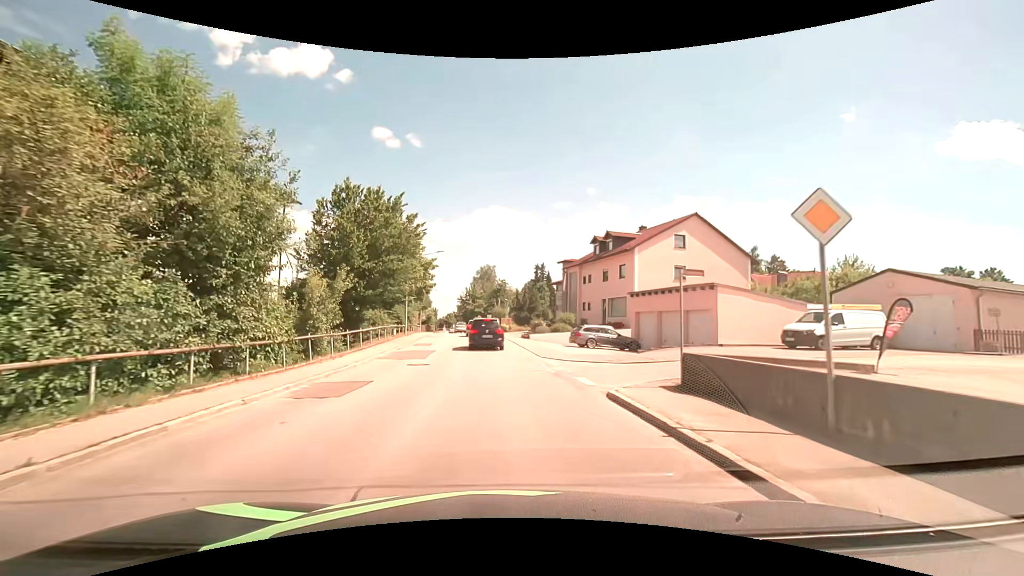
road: secondary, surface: asphalt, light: Day
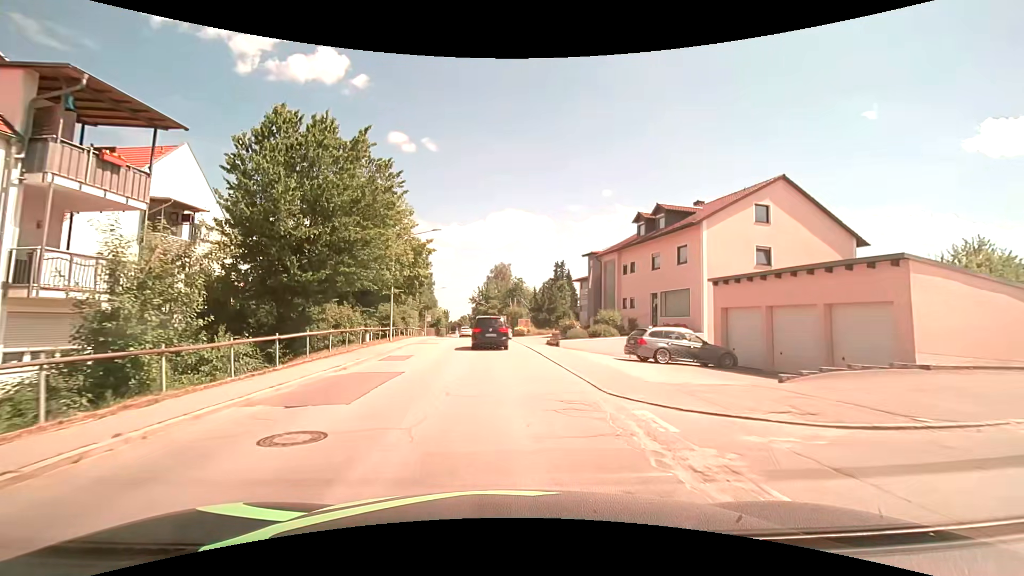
(-0.2, +11.1) m; -2°
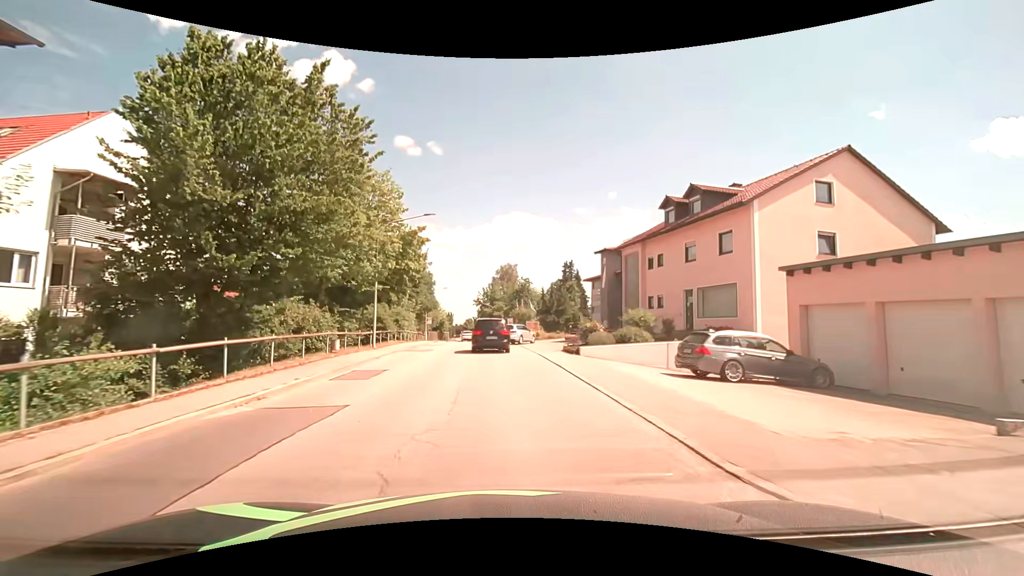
(0.0, +5.4) m; -1°
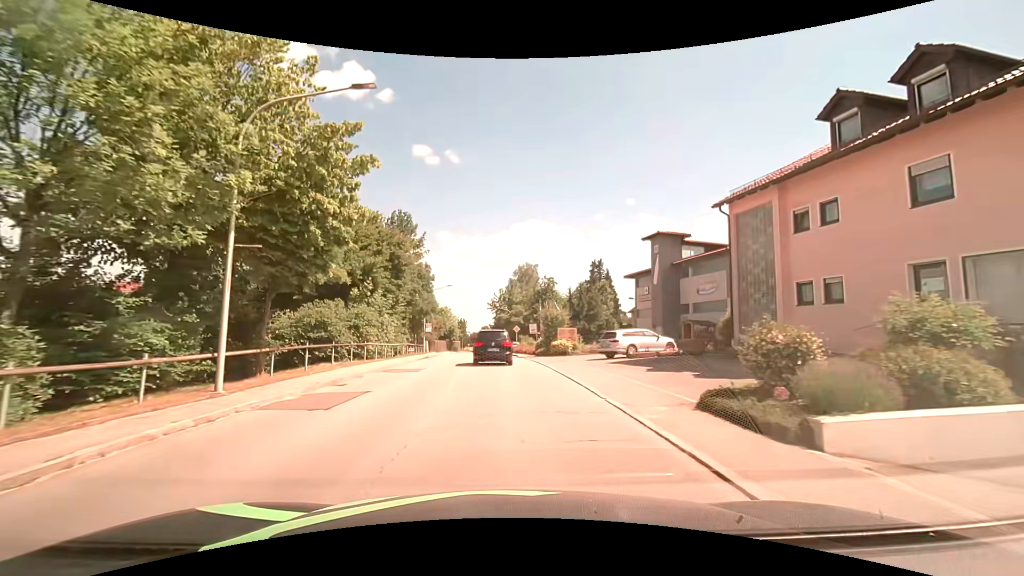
(-0.3, +15.6) m; -1°
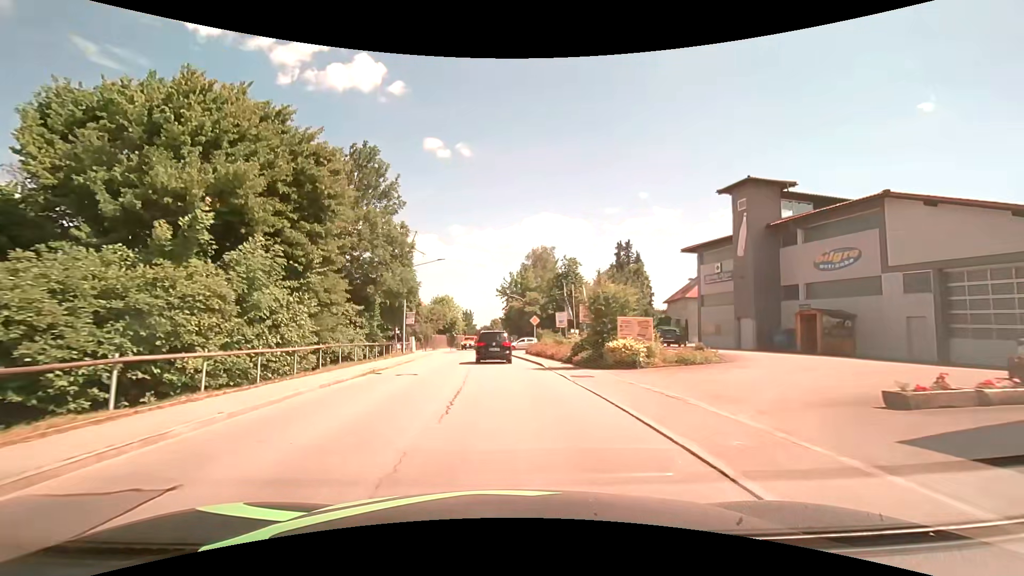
(-0.4, +16.1) m; -2°
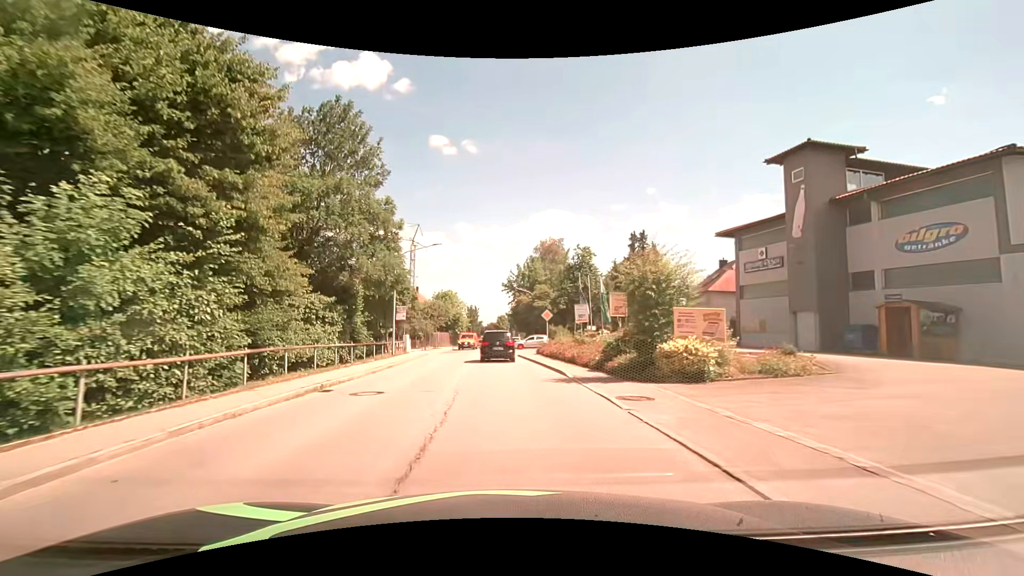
(0.0, +5.8) m; -1°
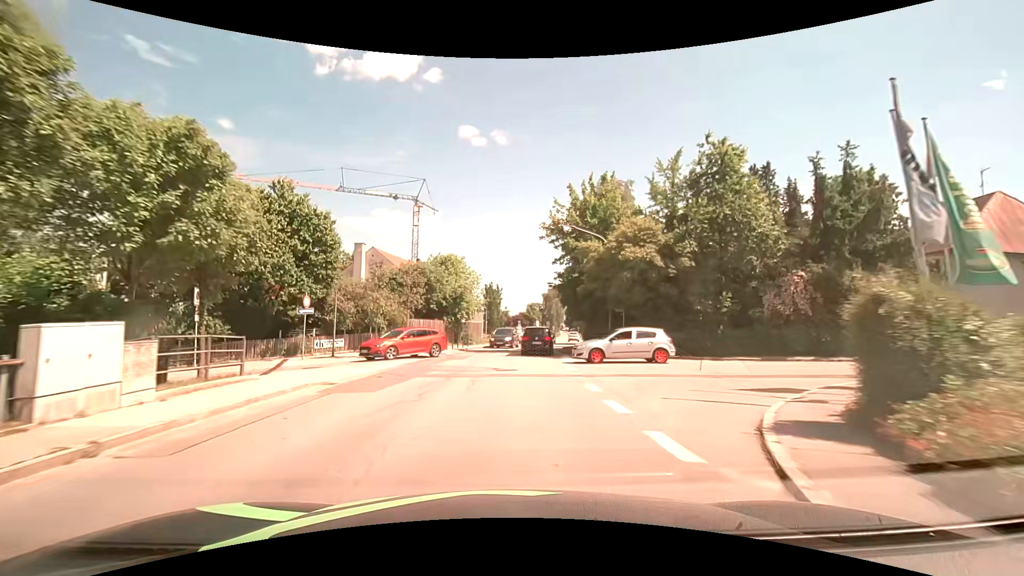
(-1.0, +32.9) m; -3°
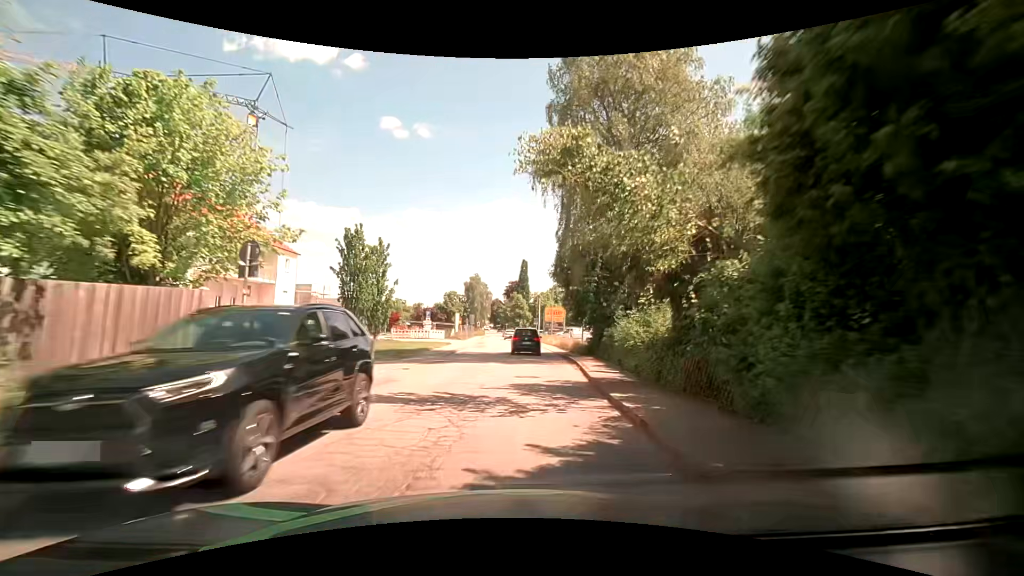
(+2.0, +36.4) m; +9°
(0, +10) (+1, +20) (+1, +30) (+1, +40) (+1, +50) (+1, +60) (+1, +70) (+1, +80) (0, +90) (0, +100) m
